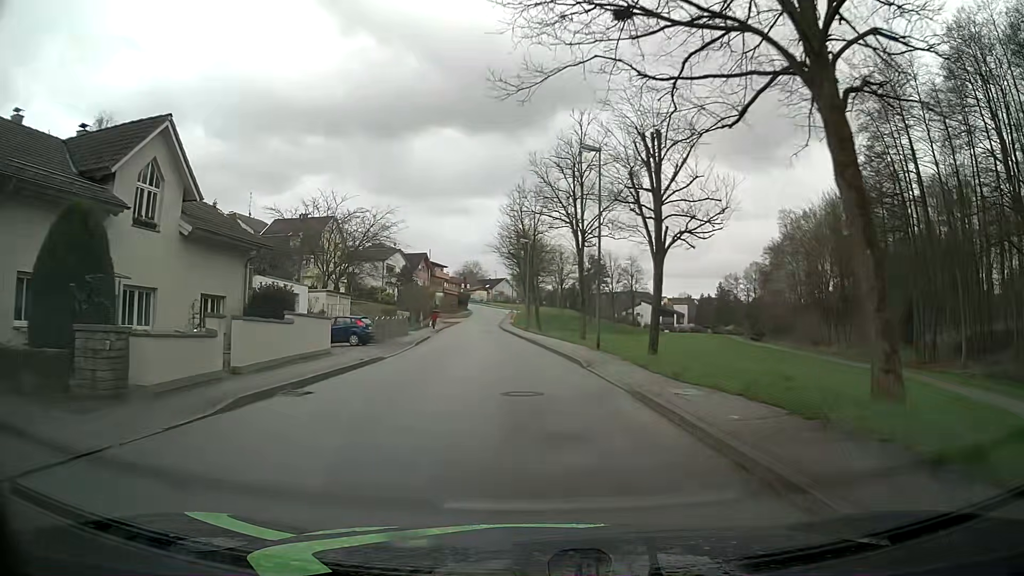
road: unclassified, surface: asphalt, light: Day
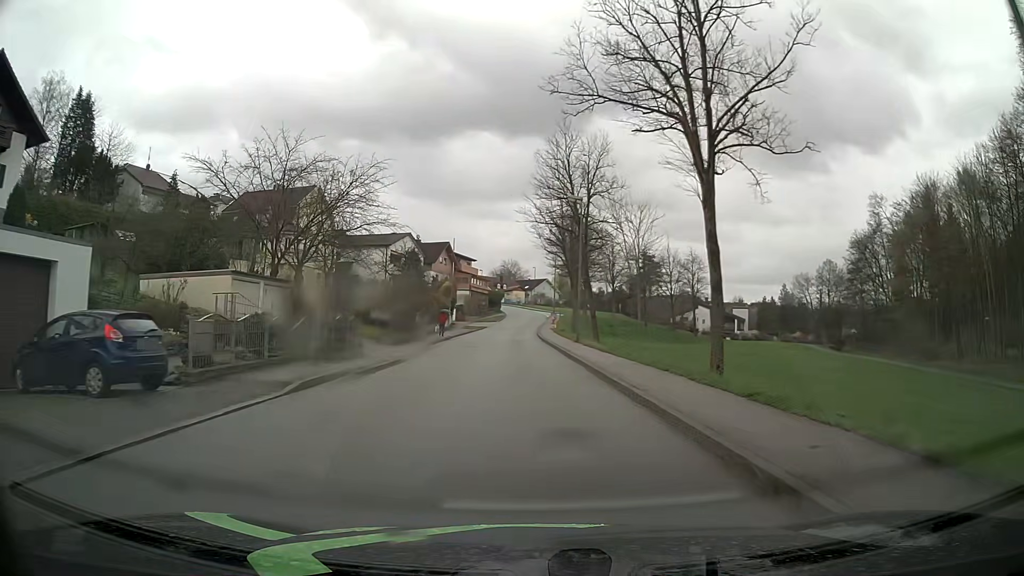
(-0.8, +22.2) m; -4°
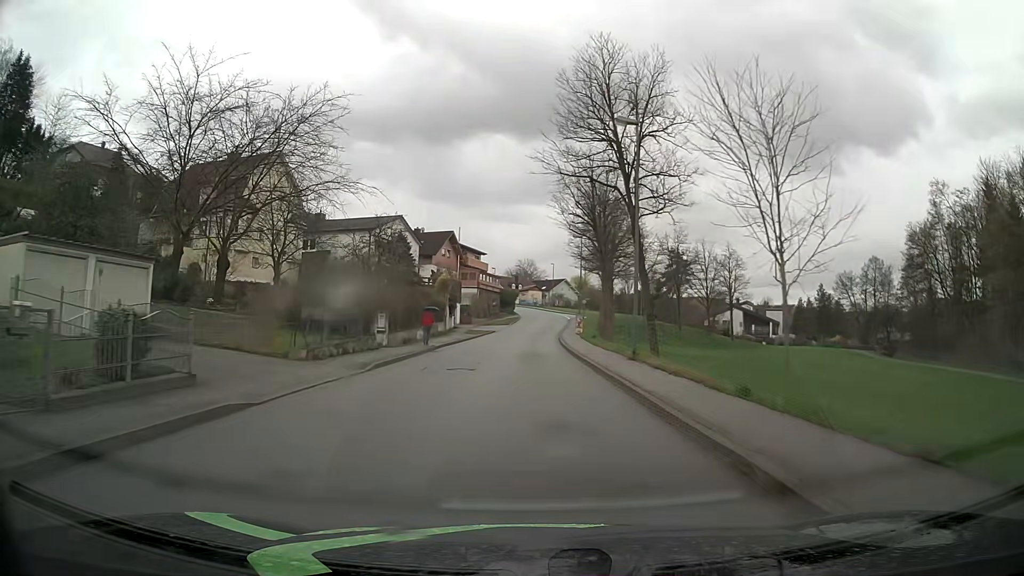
(-0.2, +14.7) m; -1°
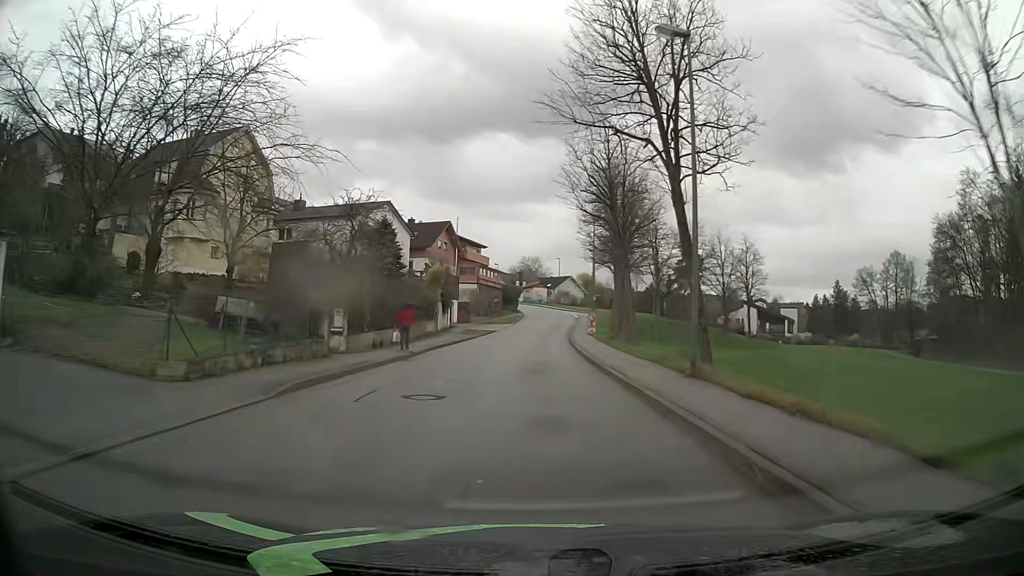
(0.0, +7.3) m; 0°
